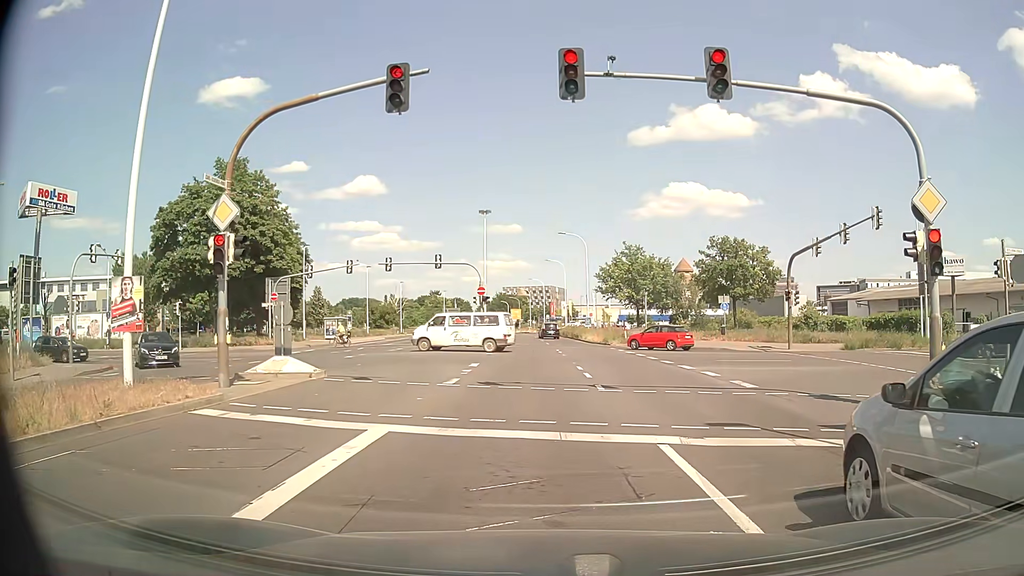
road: secondary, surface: asphalt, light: Day
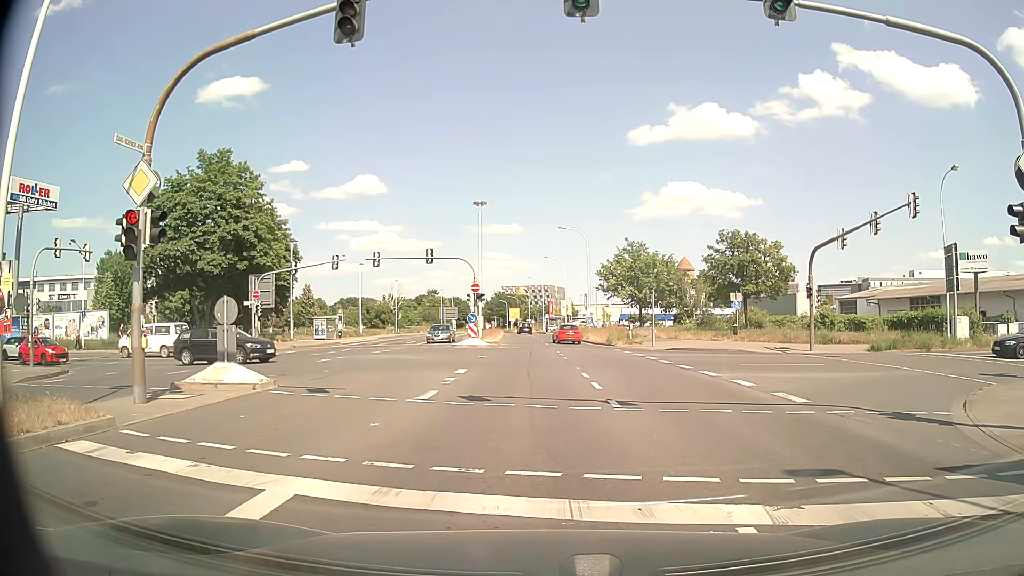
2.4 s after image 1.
(0.0, +3.0) m; -1°
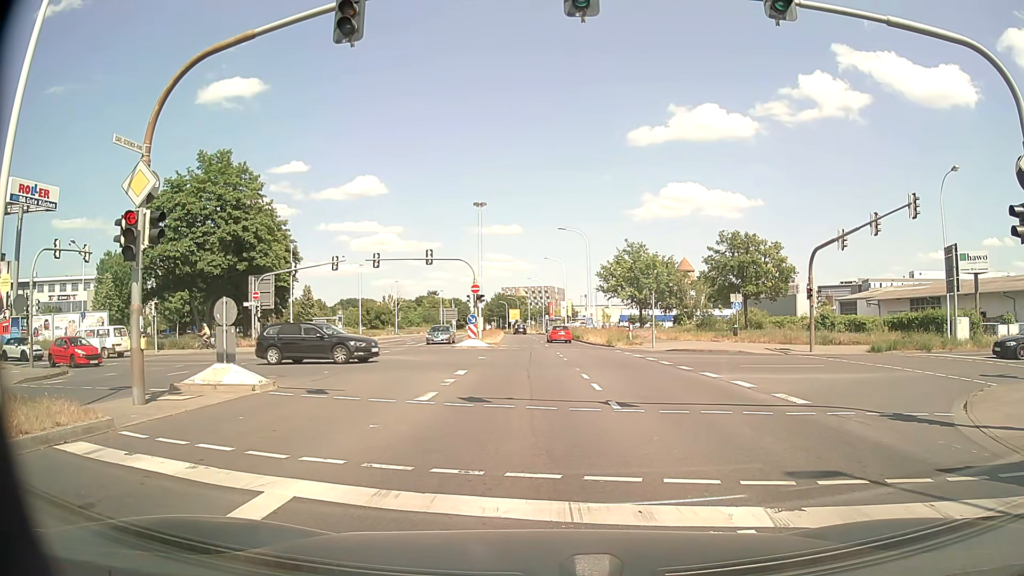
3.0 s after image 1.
(0.0, +0.1) m; 0°
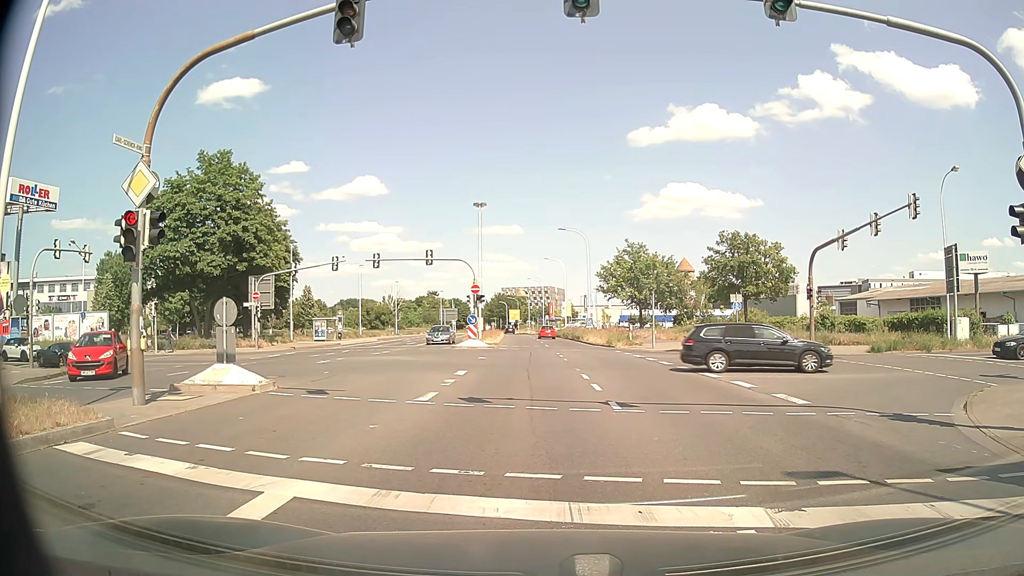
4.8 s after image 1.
(0.0, +0.1) m; 0°
(0, +10) (0, +20) (0, +30) (0, +40) (0, +50) (0, +60) (0, +70) (0, +80) (-1, +90) (-1, +100) m
